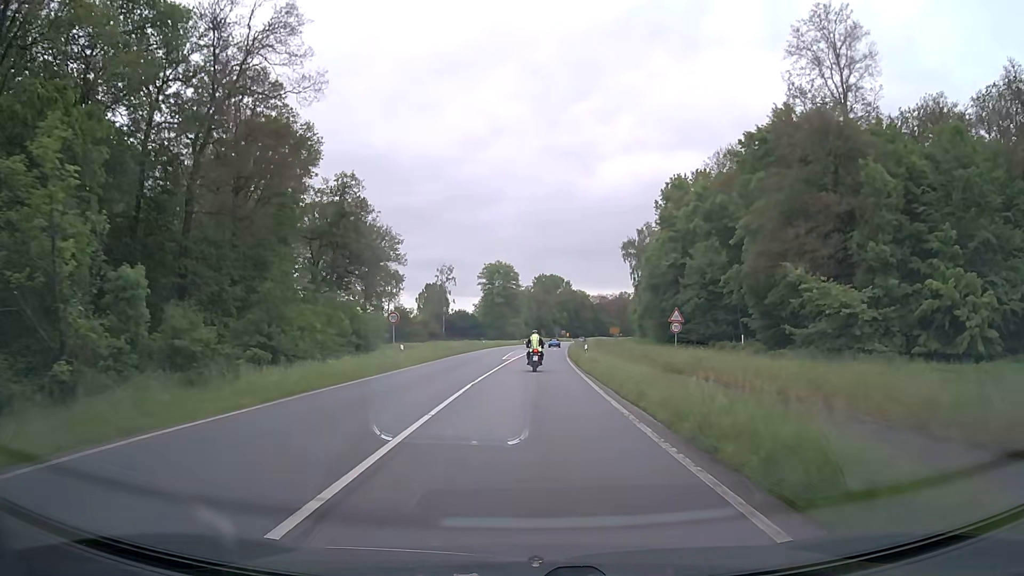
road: primary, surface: asphalt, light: Day
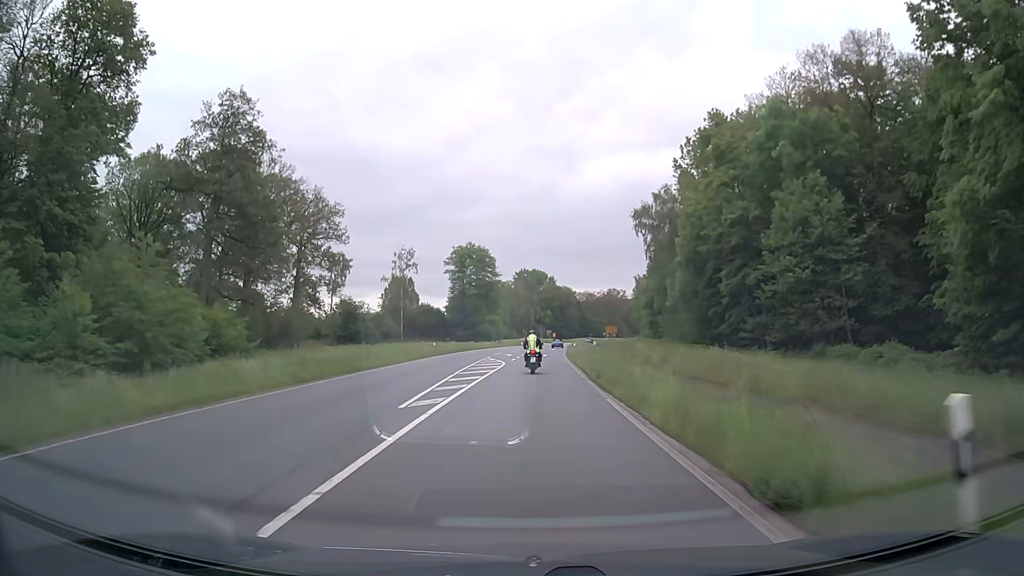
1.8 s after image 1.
(+0.5, +30.9) m; +2°
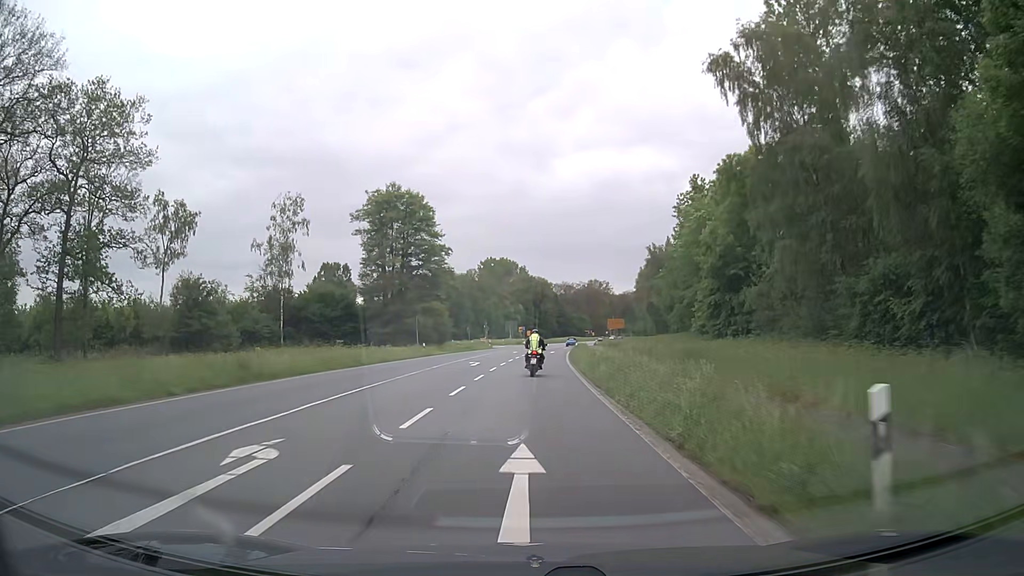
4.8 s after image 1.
(+0.8, +50.3) m; +2°
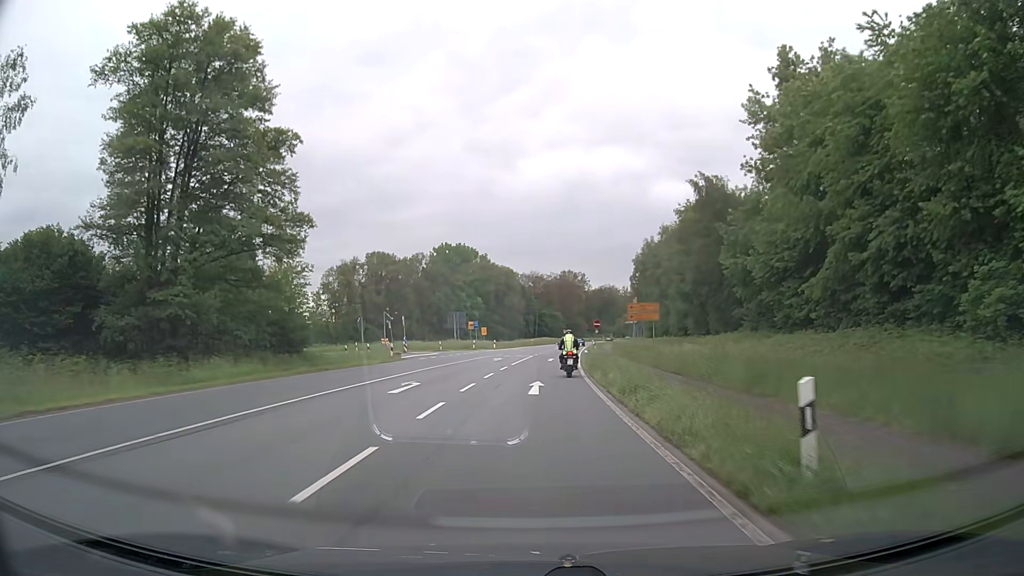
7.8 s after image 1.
(+0.8, +47.0) m; +3°
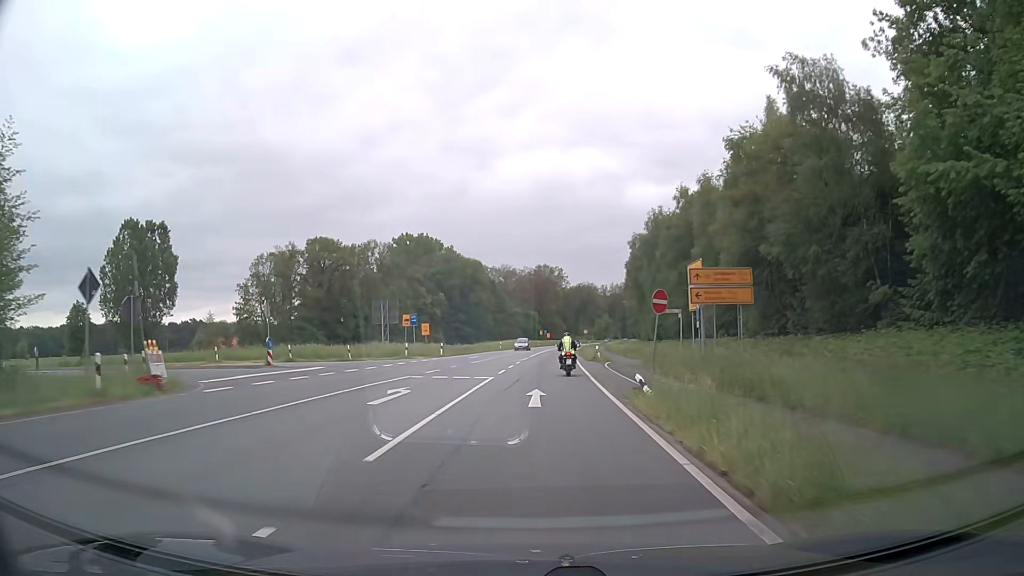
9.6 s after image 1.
(+0.5, +27.8) m; +2°
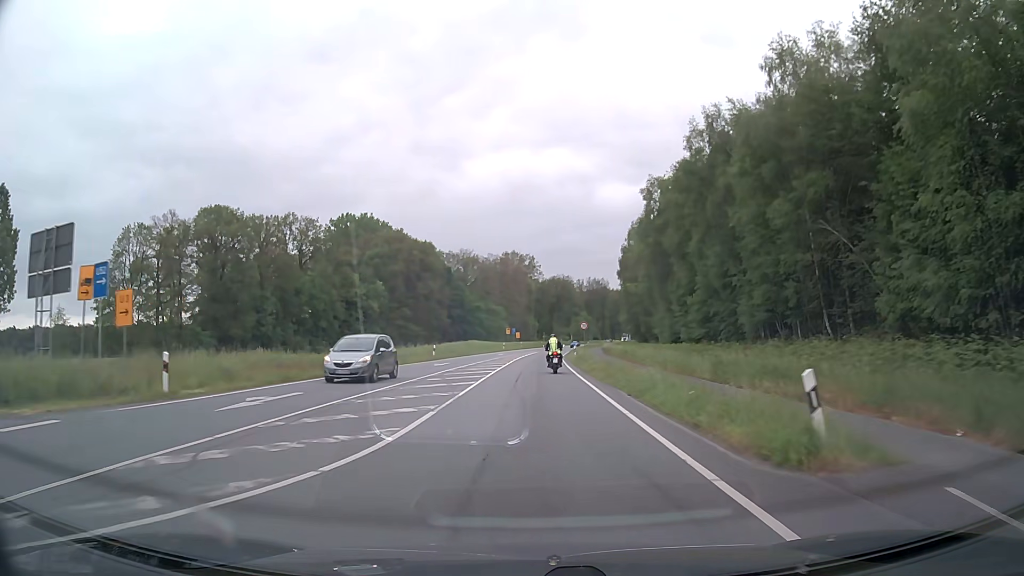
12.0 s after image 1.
(+1.3, +38.4) m; +3°
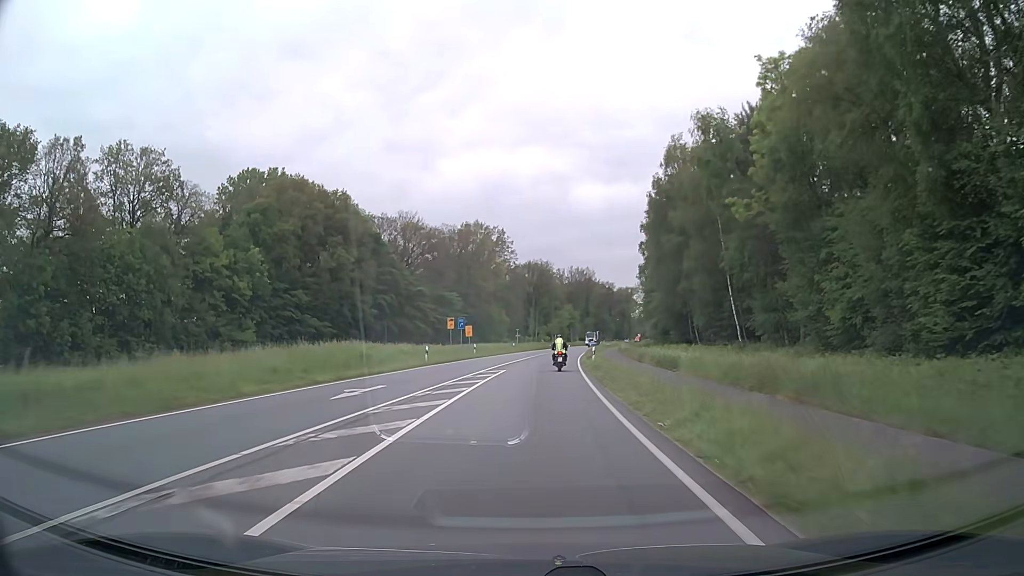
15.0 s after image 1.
(+0.8, +51.1) m; +2°
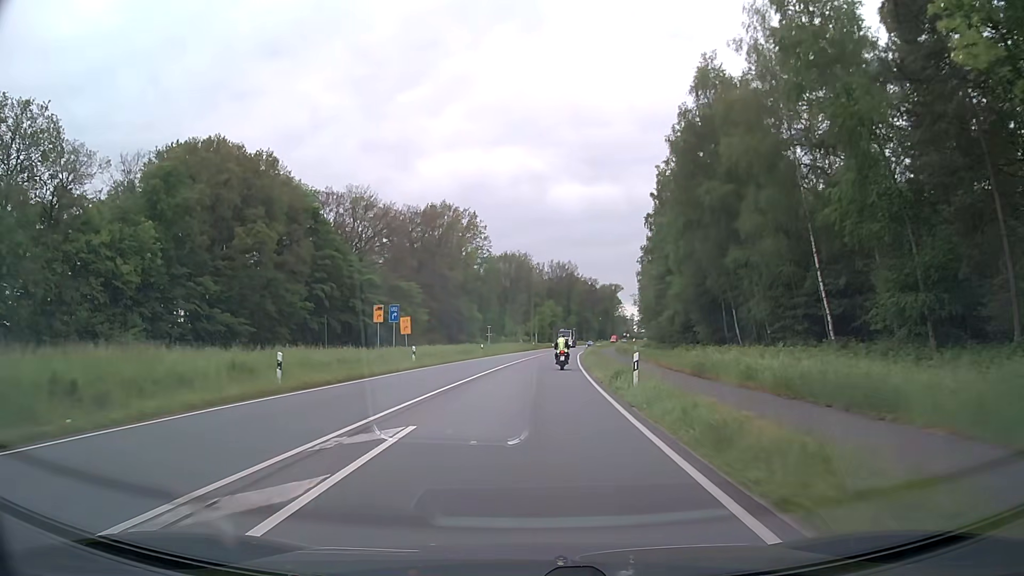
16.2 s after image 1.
(+0.3, +21.2) m; +2°
(0, +10) (0, +20) (+1, +30) (+1, +40) (+2, +50) (+3, +60) (+4, +70) (+5, +80) (+6, +90) (+7, +100) m
